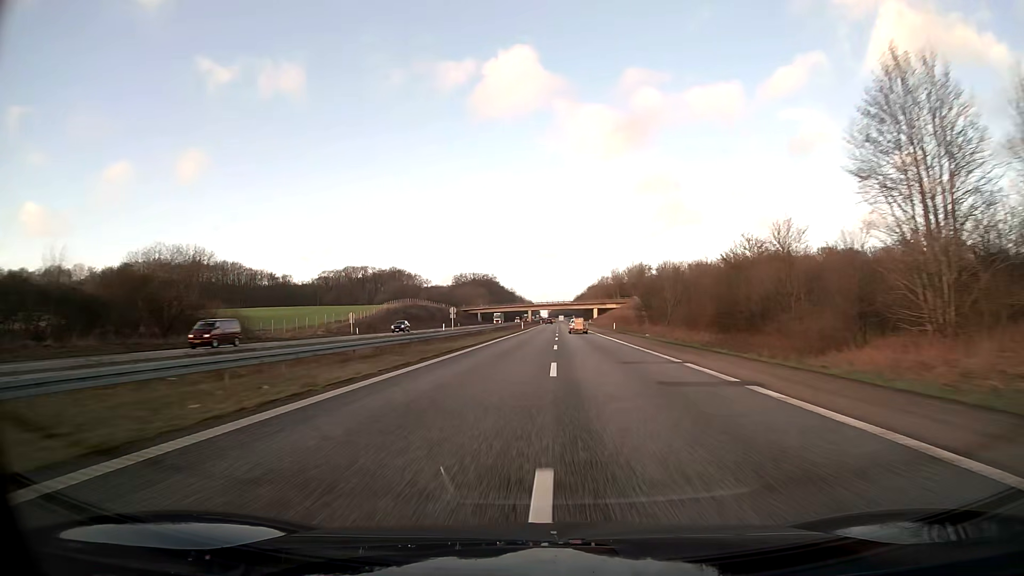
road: motorway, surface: asphalt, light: Day
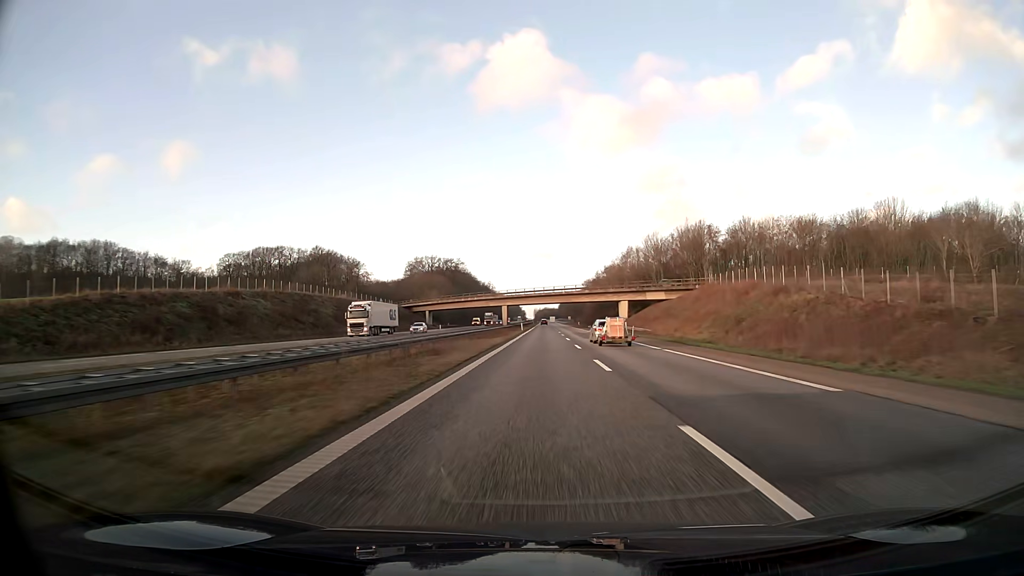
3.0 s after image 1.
(+1.0, +103.0) m; +1°
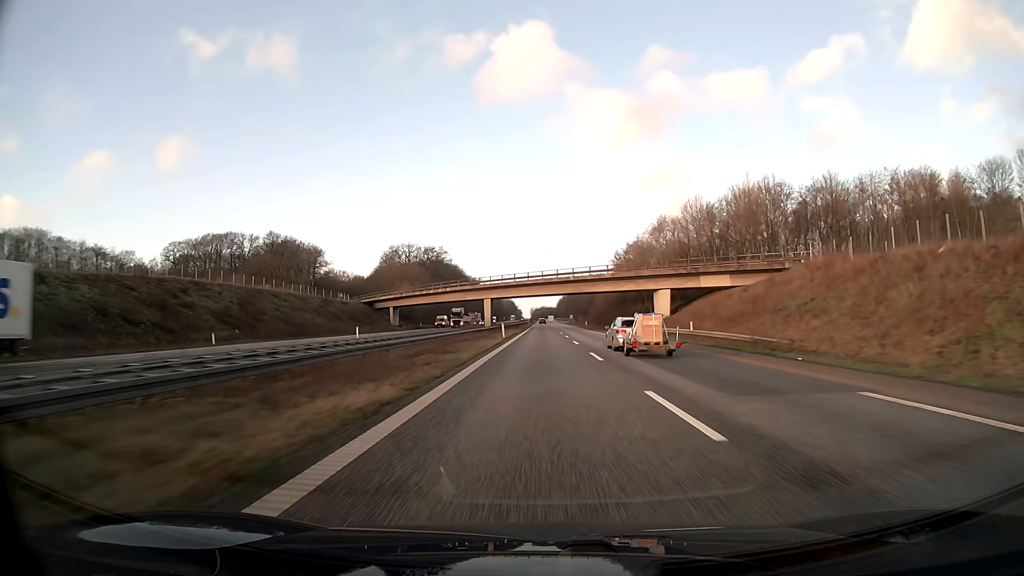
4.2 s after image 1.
(+0.1, +41.2) m; 0°
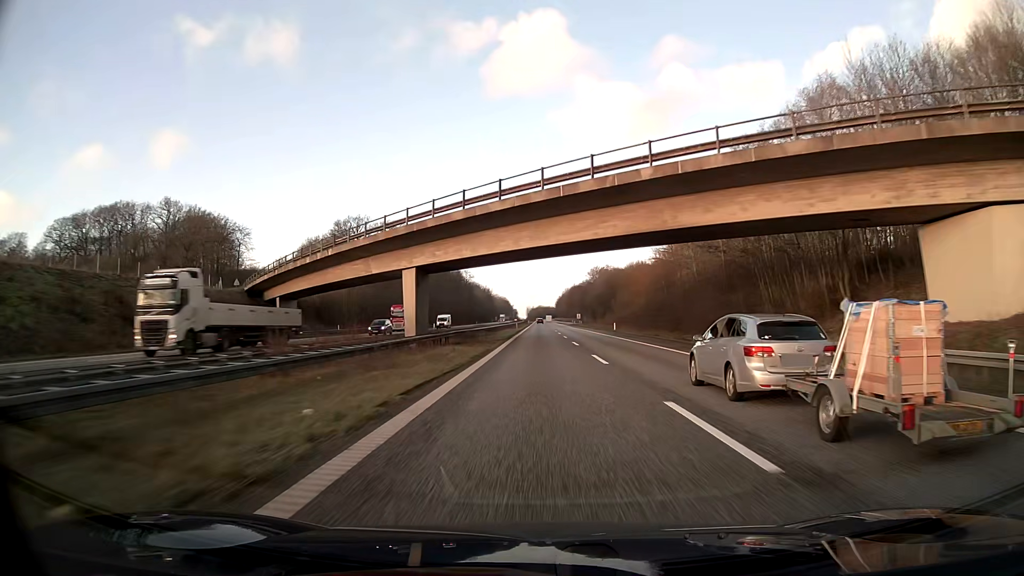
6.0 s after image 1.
(+0.1, +61.8) m; 0°
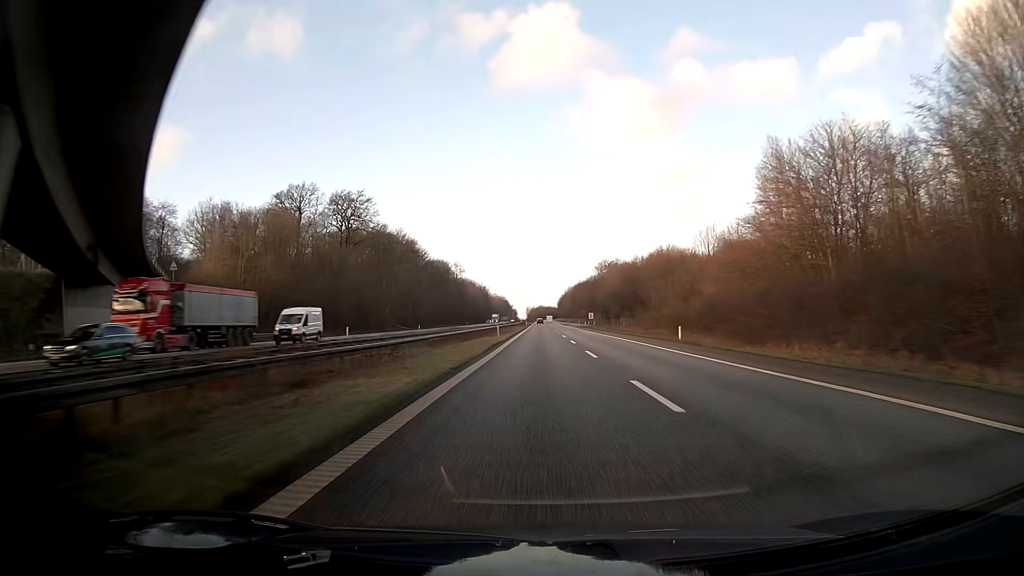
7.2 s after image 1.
(-0.1, +41.2) m; 0°
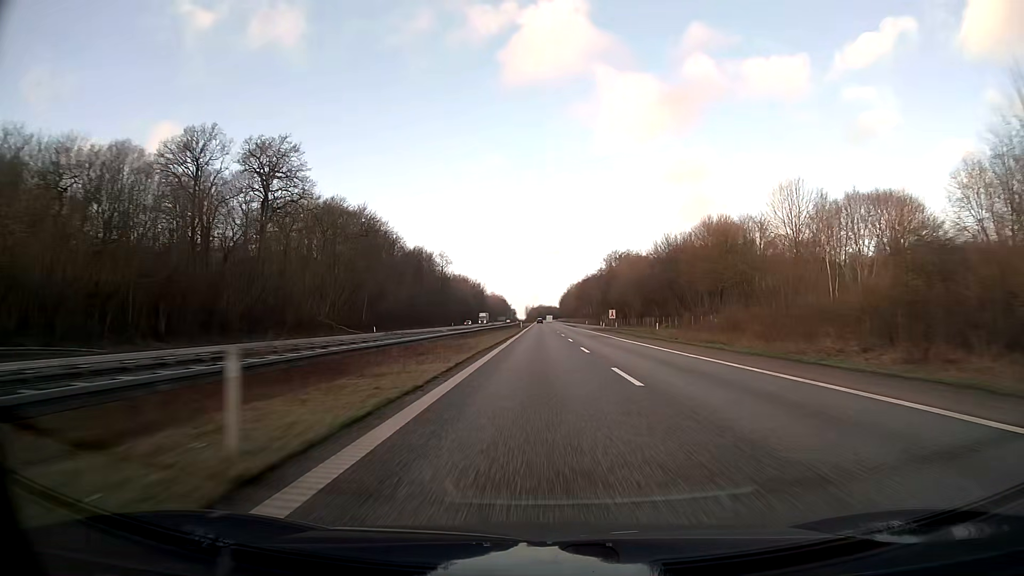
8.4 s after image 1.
(-0.2, +41.2) m; 0°
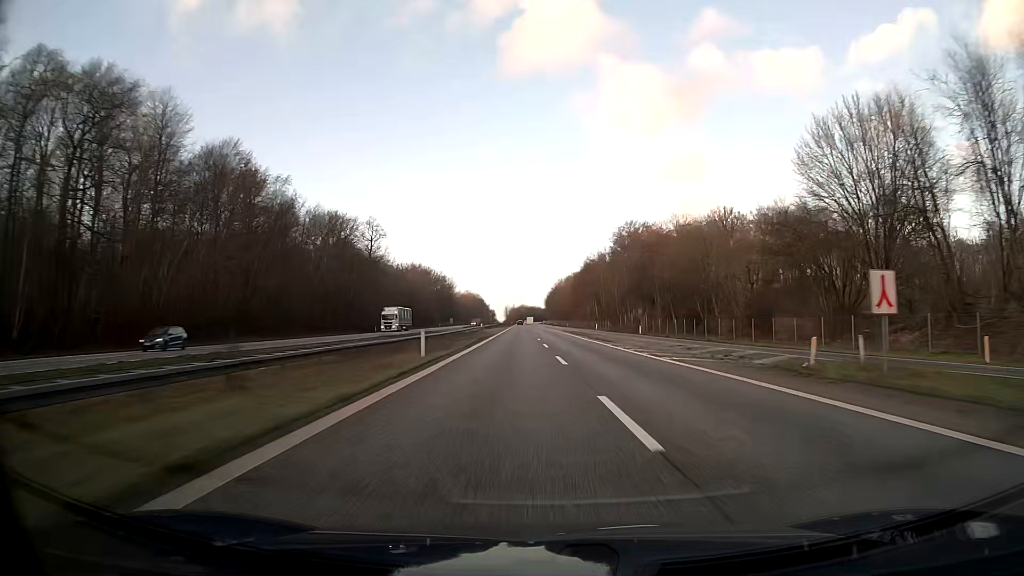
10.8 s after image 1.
(+0.8, +82.5) m; +1°
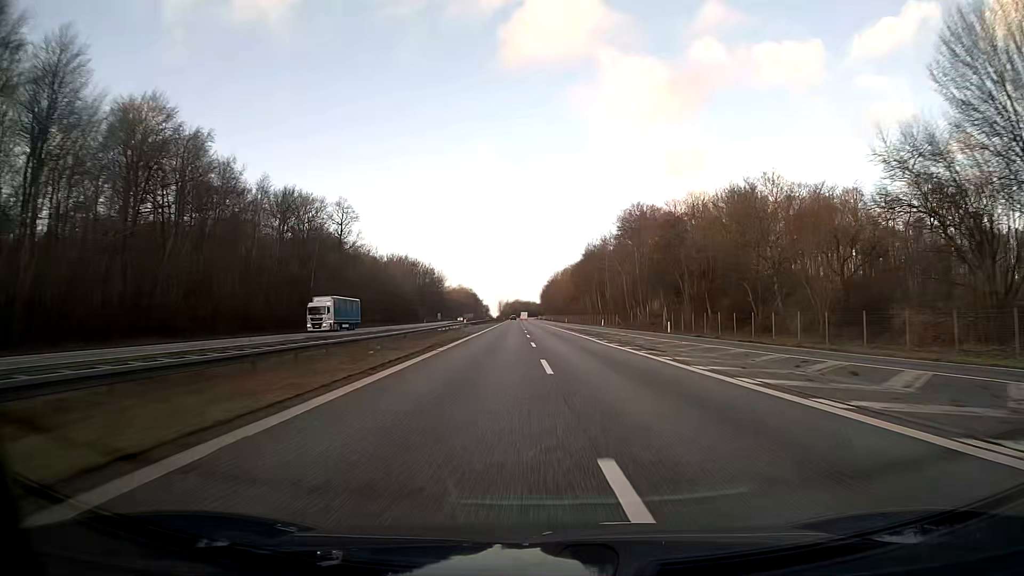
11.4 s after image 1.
(+0.1, +20.6) m; +1°
(0, +10) (0, +20) (0, +30) (0, +40) (0, +50) (0, +60) (0, +70) (0, +80) (-1, +90) (-1, +100) m
